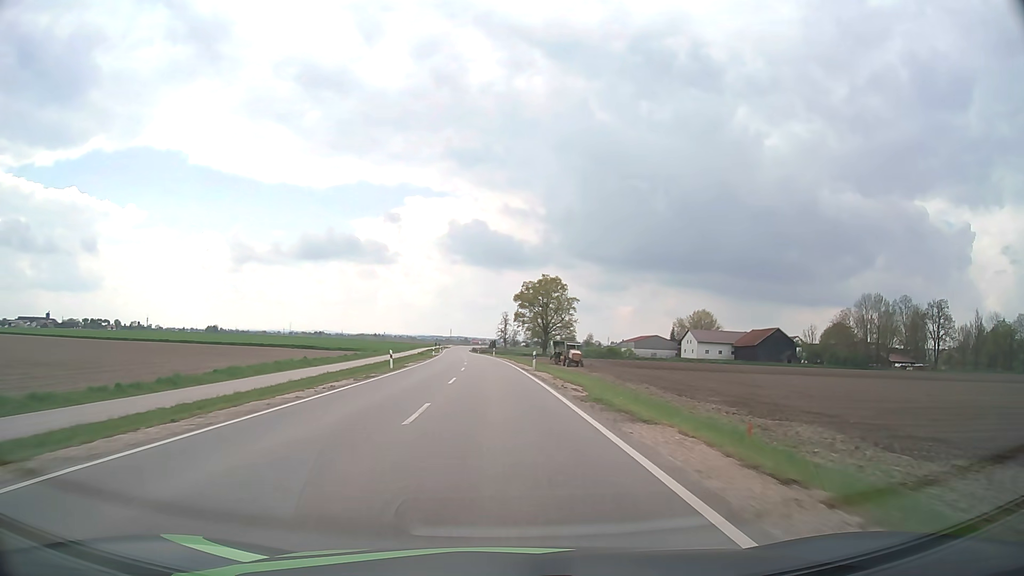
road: tertiary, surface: asphalt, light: Day
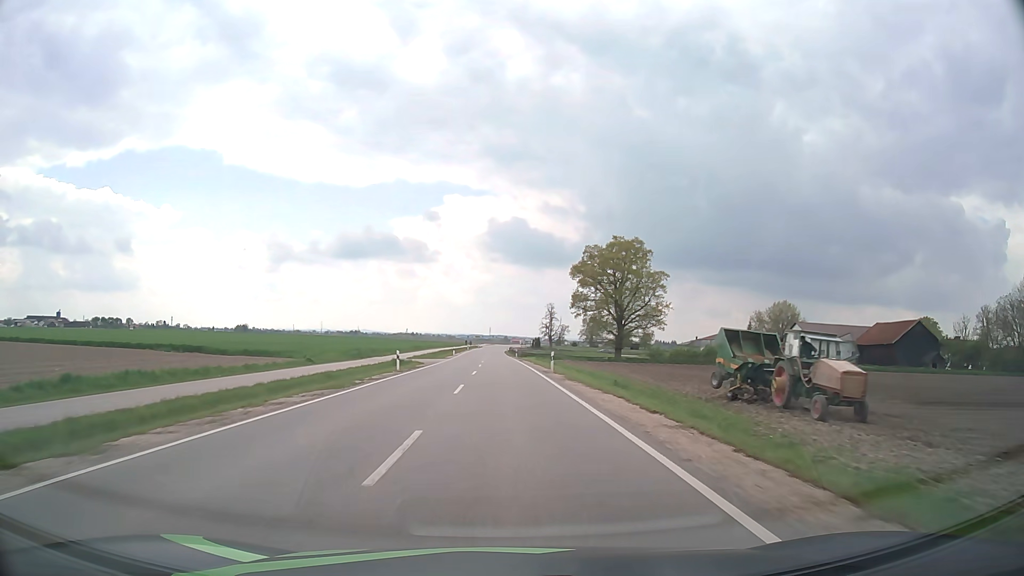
(-1.8, +53.0) m; -3°
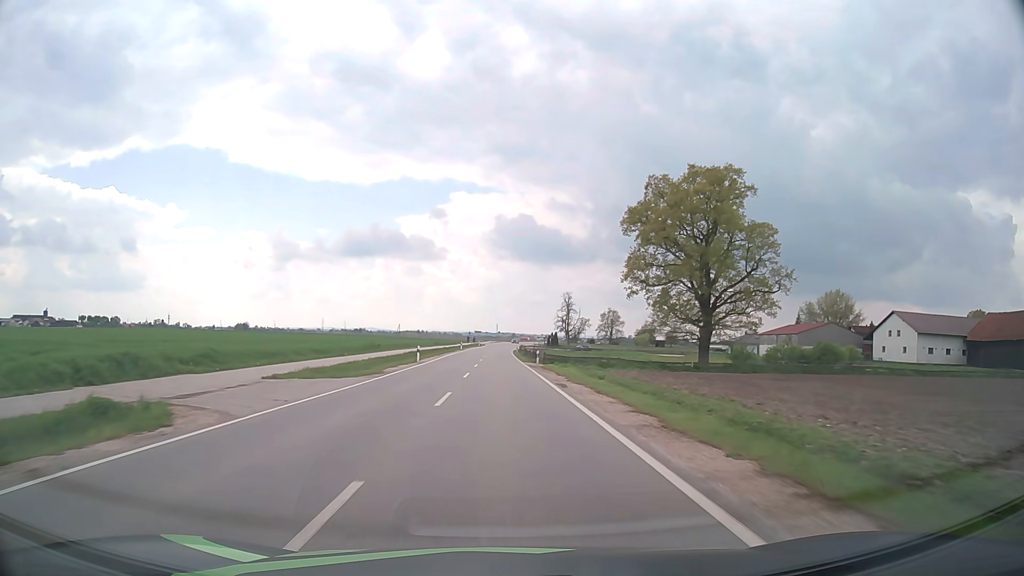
(-0.3, +40.1) m; -1°
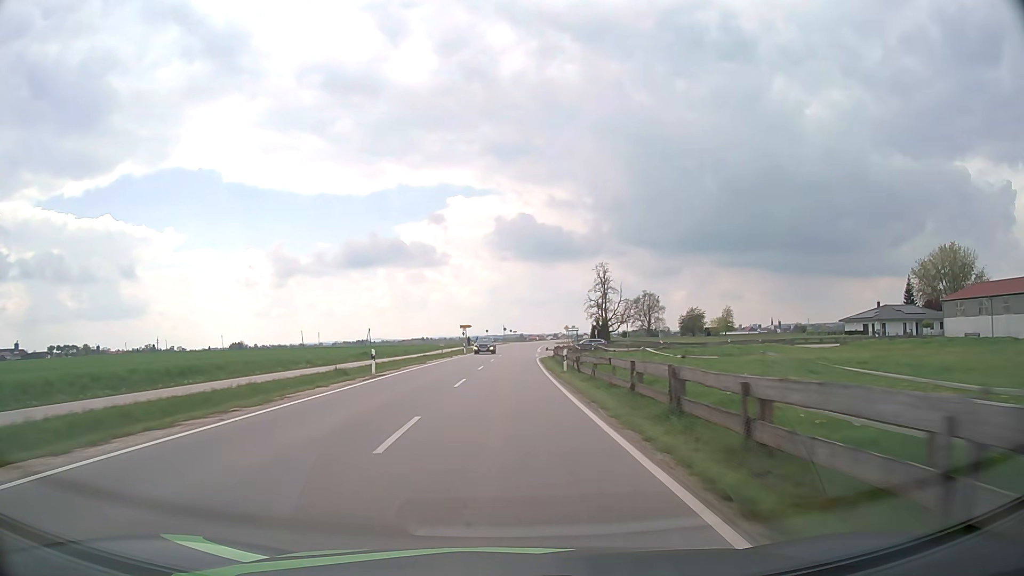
(-0.4, +66.6) m; -1°
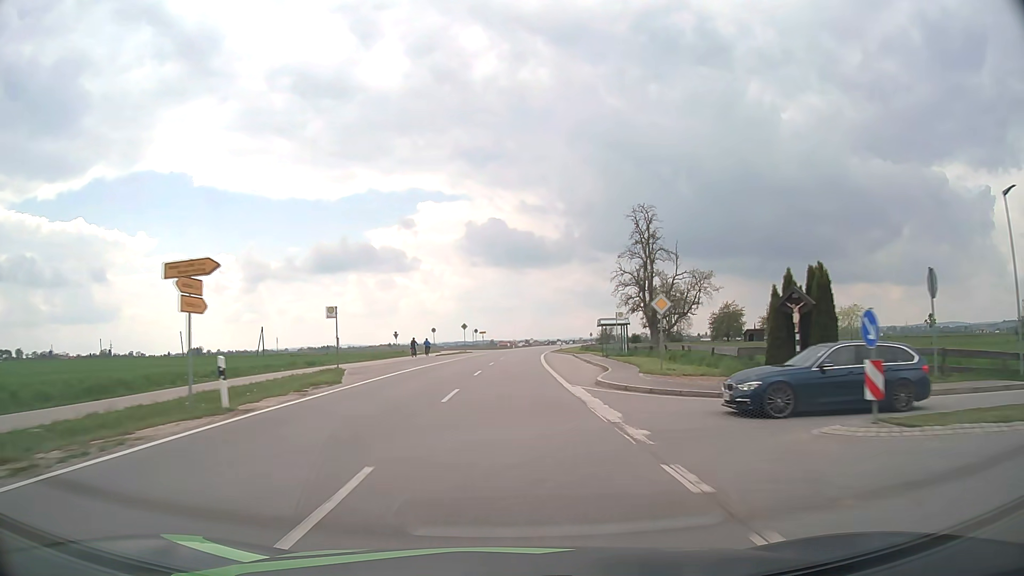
(+1.0, +65.0) m; +2°
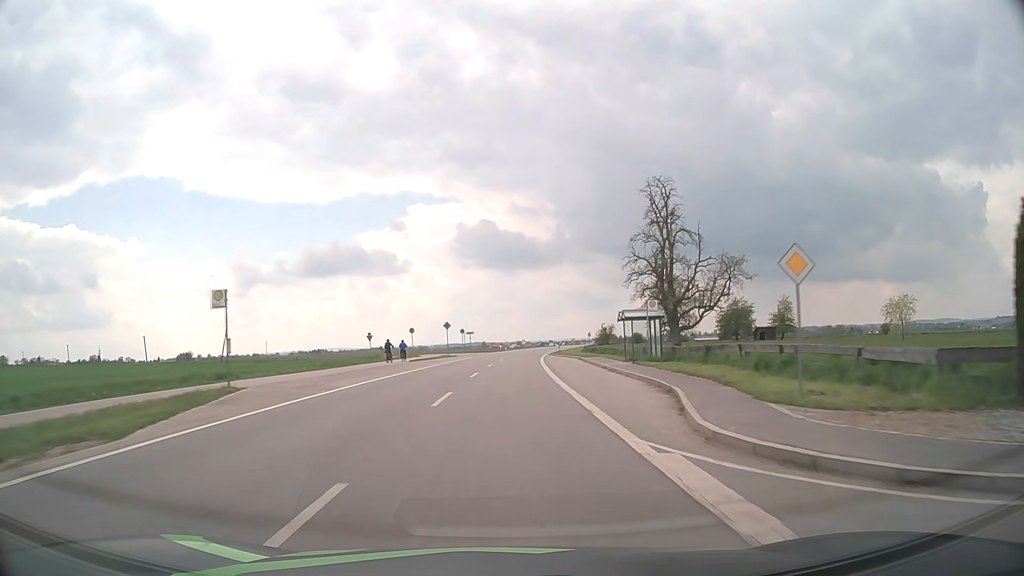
(+0.1, +12.9) m; +1°
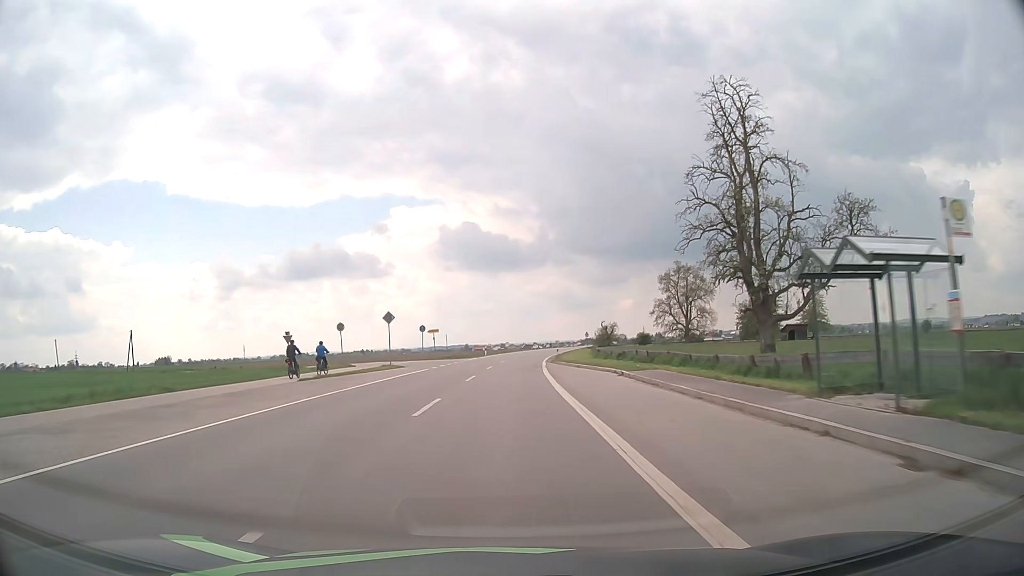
(+0.3, +25.8) m; +1°
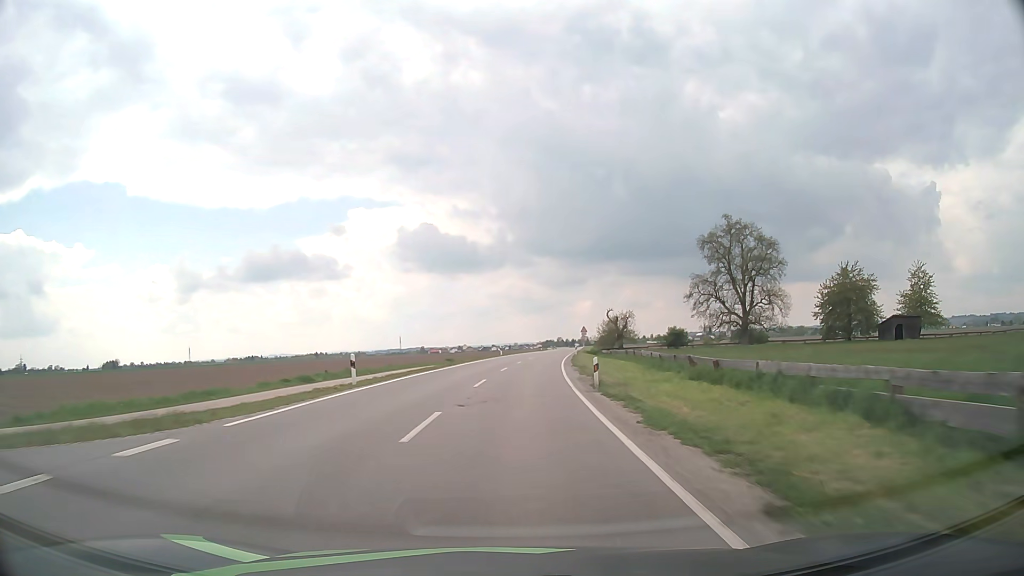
(+1.2, +51.5) m; +3°
(0, +10) (0, +20) (+1, +30) (+2, +40) (+3, +50) (+3, +60) (+5, +70) (+6, +80) (+7, +90) (+9, +100) m
